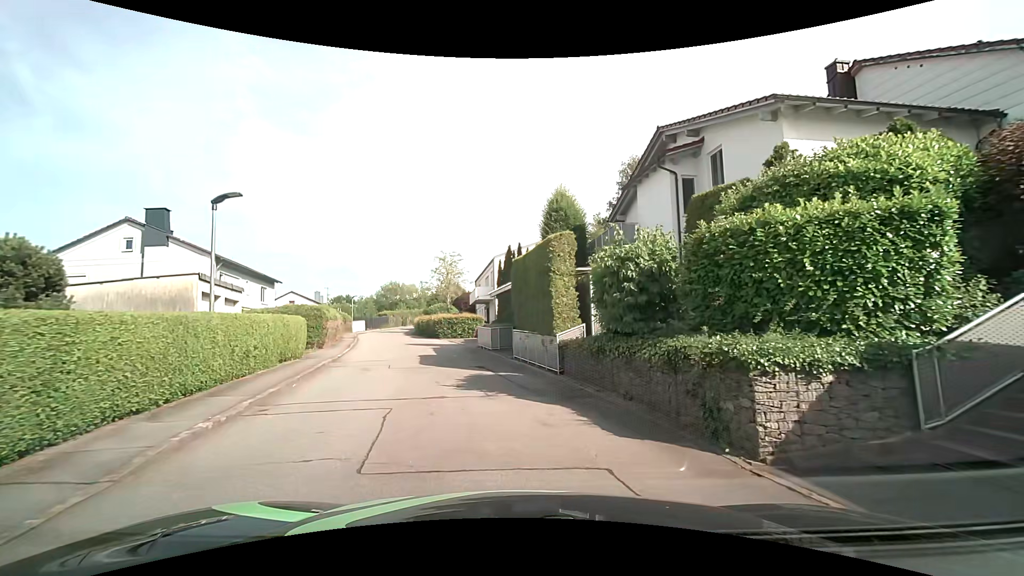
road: residential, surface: asphalt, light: Day
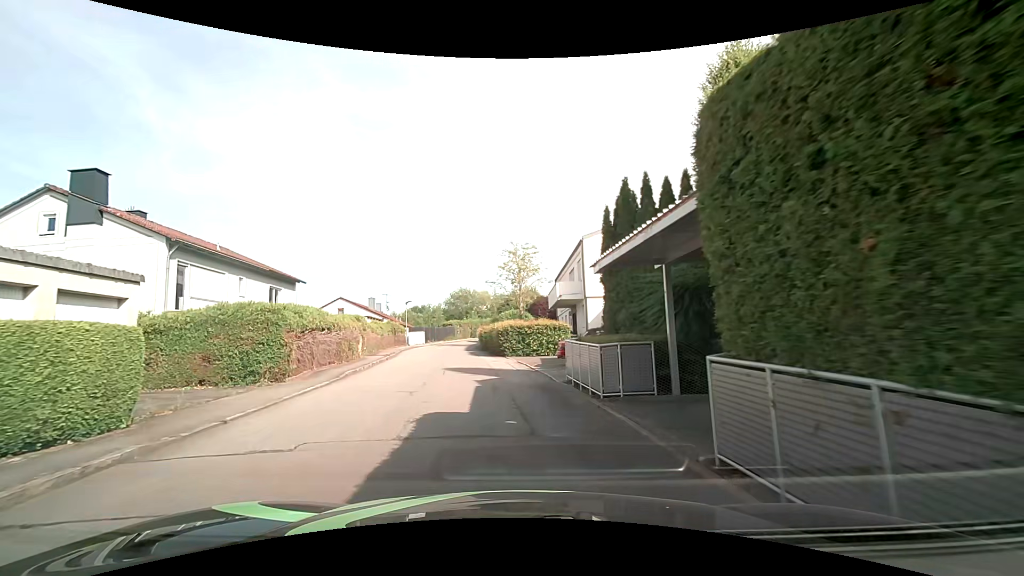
(-0.8, +12.7) m; -8°
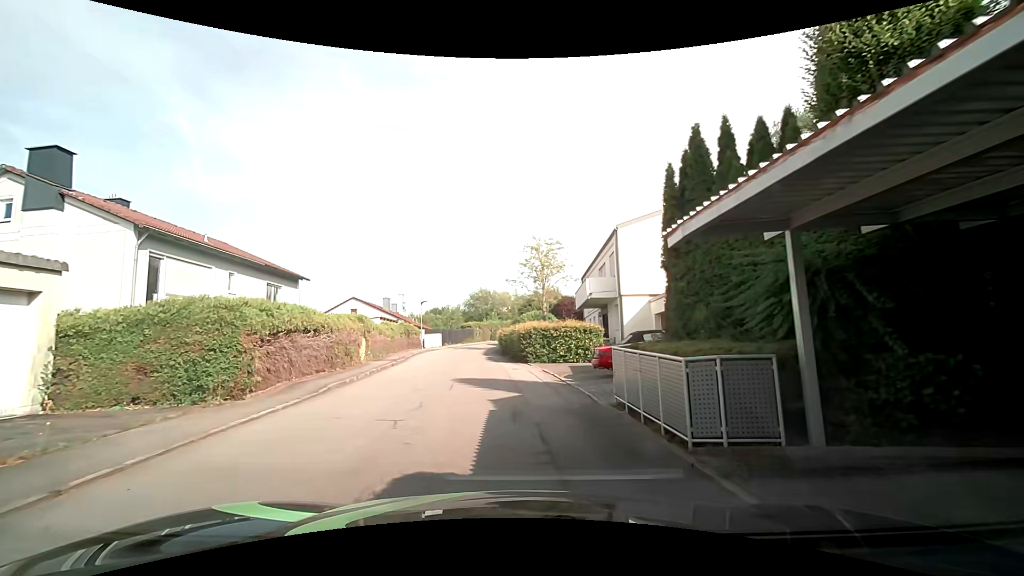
(-0.1, +3.4) m; -3°
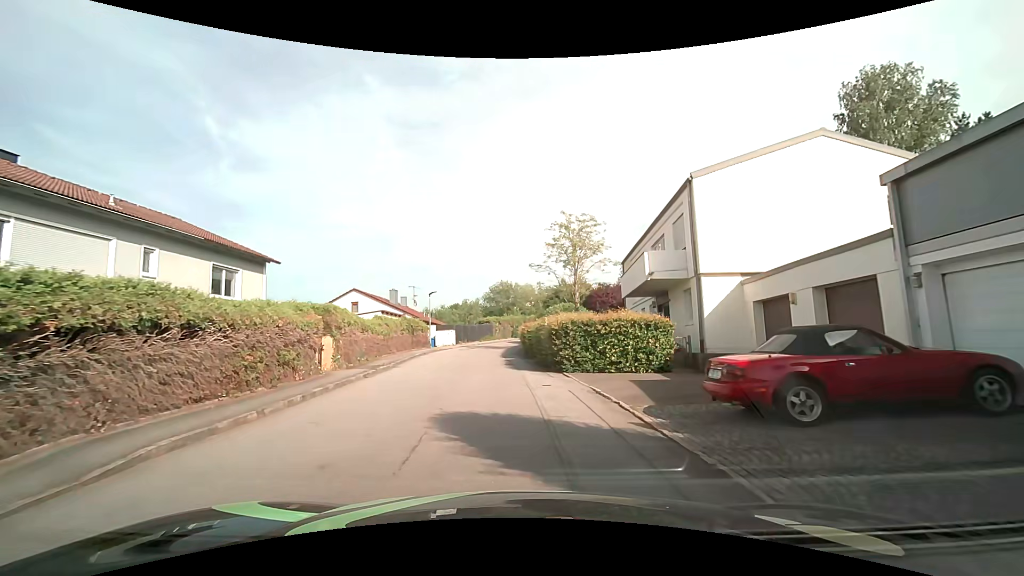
(-0.2, +7.2) m; -2°
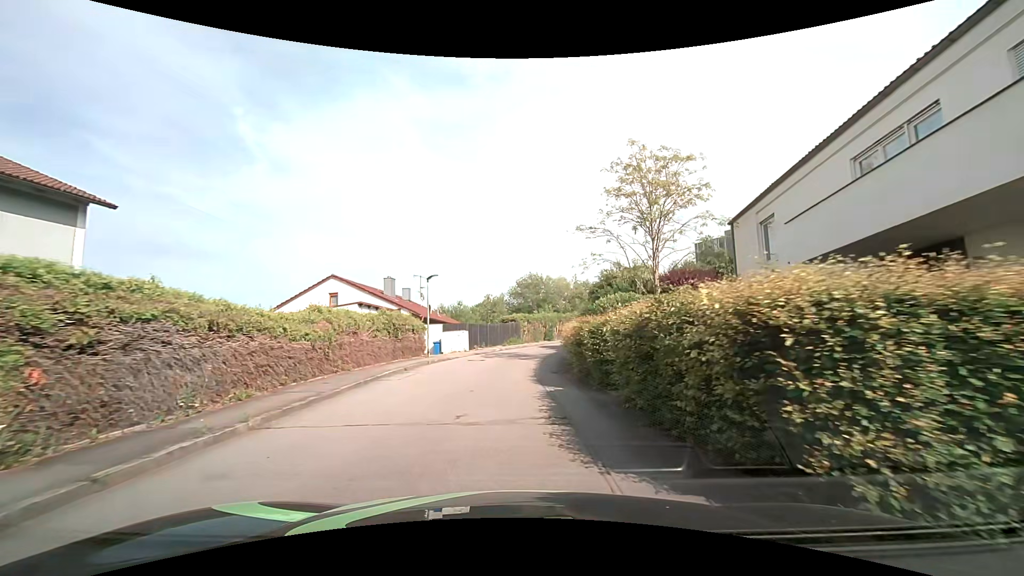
(-0.5, +12.4) m; -4°
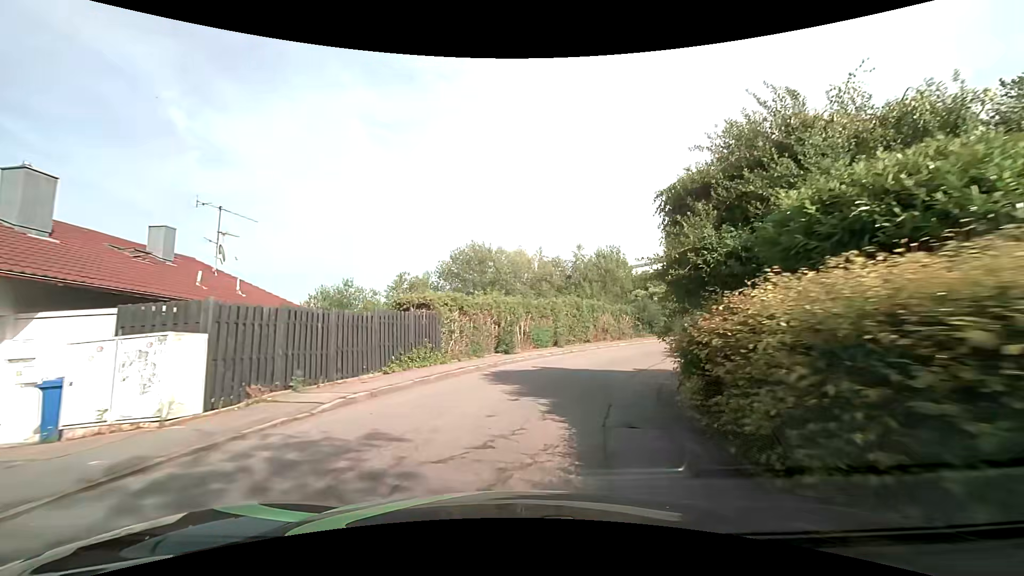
(+0.6, +24.4) m; +5°
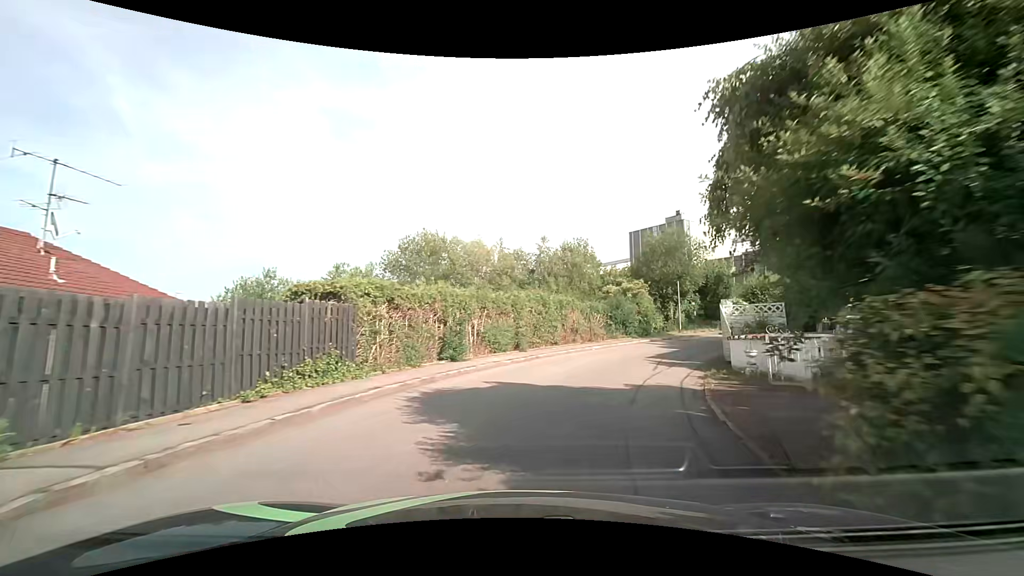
(+0.2, +4.8) m; +5°
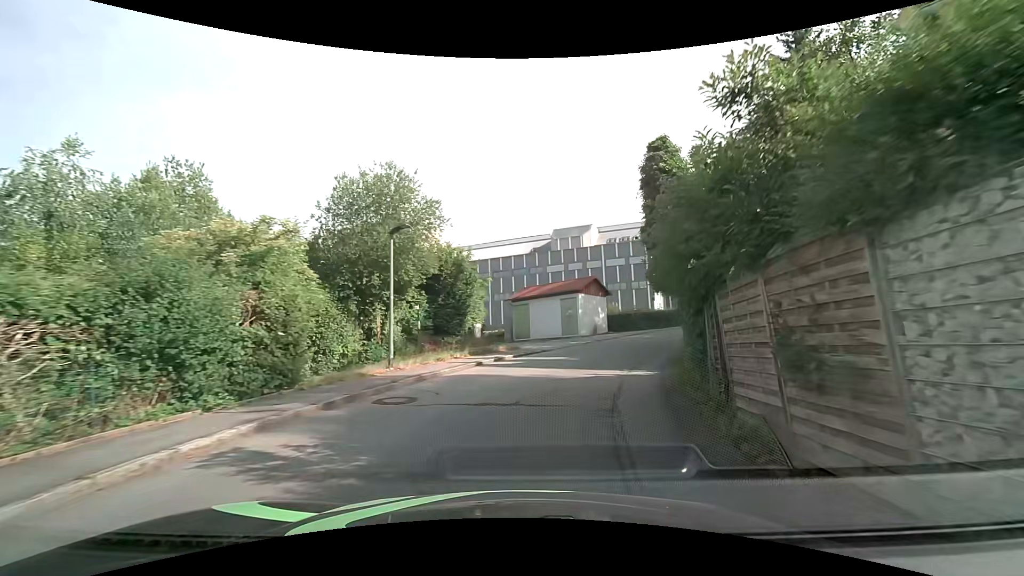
(+6.0, +21.8) m; +31°
(+1, +10) (+4, +19) (+9, +28) (+17, +34) (+26, +39) (+35, +43) (+45, +46) (+54, +48) (+64, +51) (+74, +53) m
